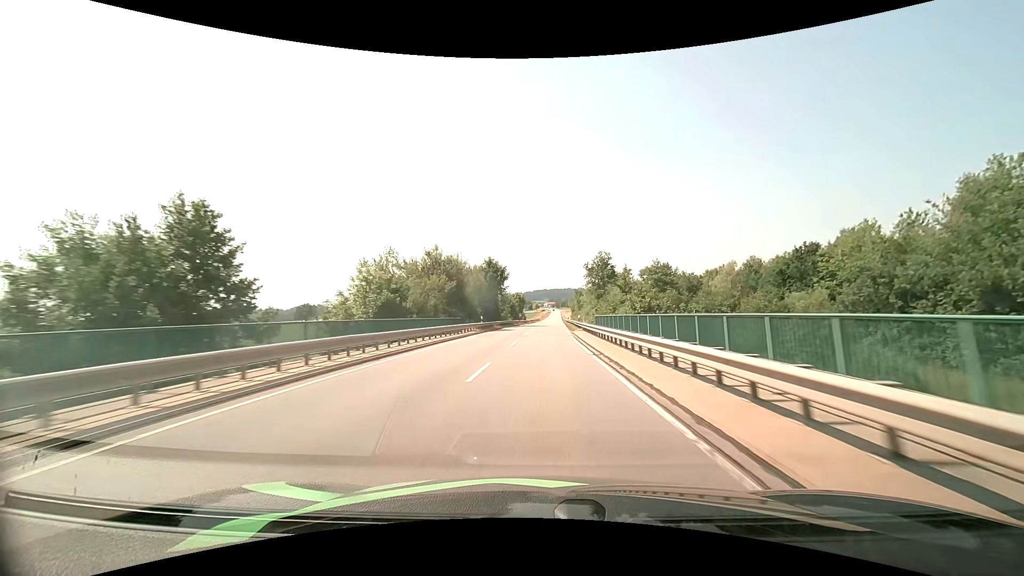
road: tertiary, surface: asphalt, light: Day
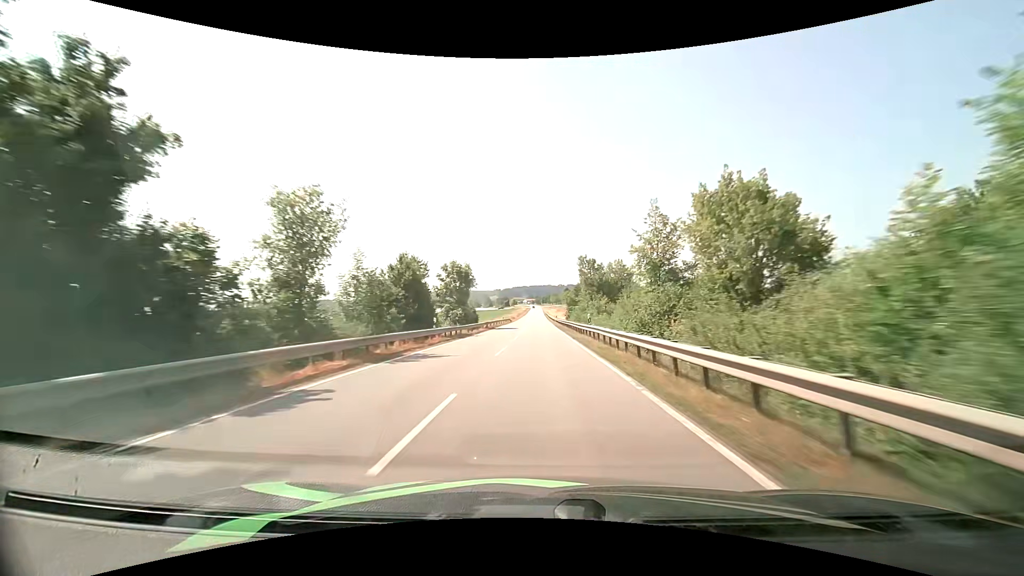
(+1.7, +66.2) m; +3°
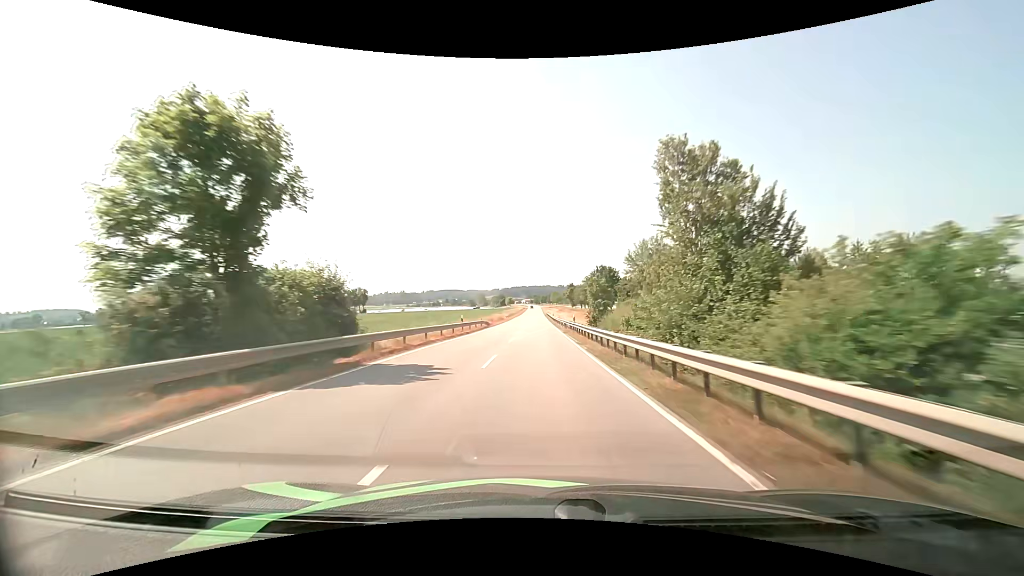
(-0.1, +40.5) m; 0°
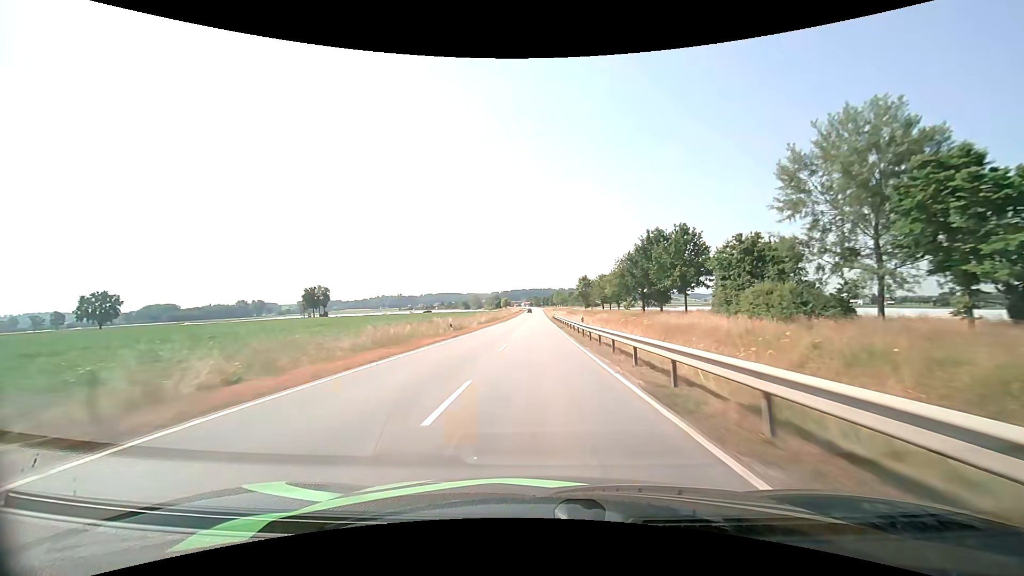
(0.0, +55.1) m; 0°
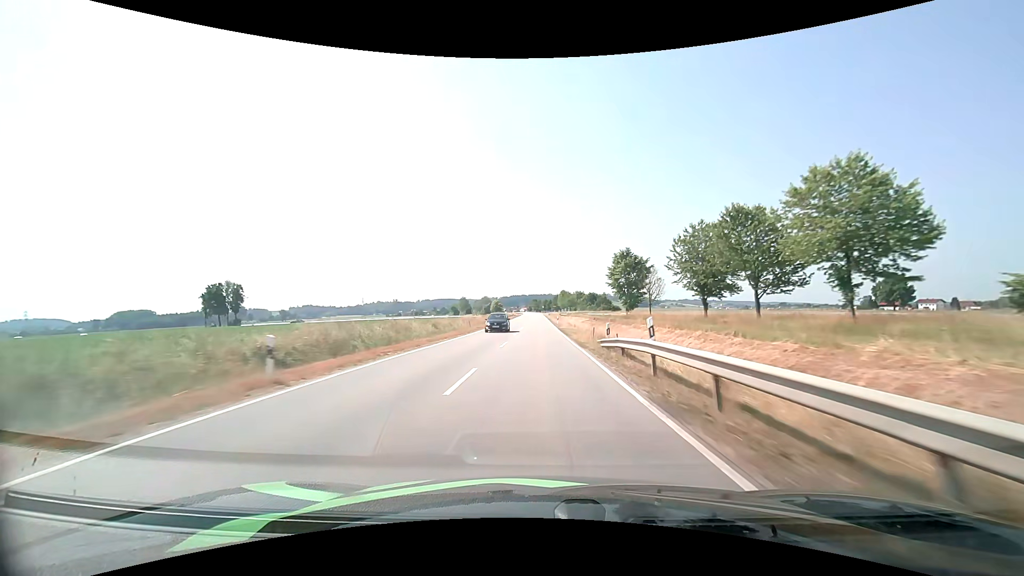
(+0.2, +70.9) m; 0°
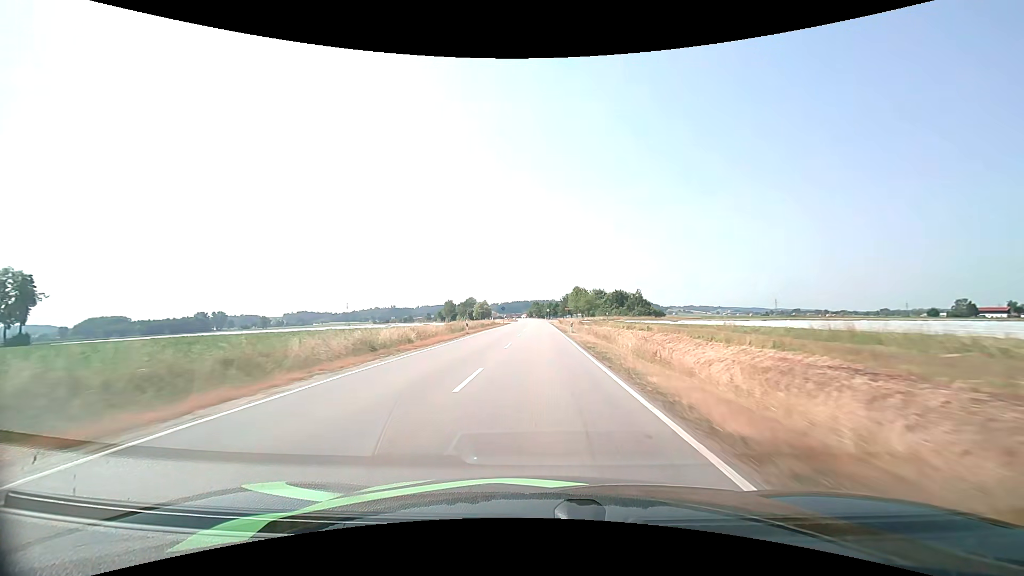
(0.0, +72.3) m; 0°
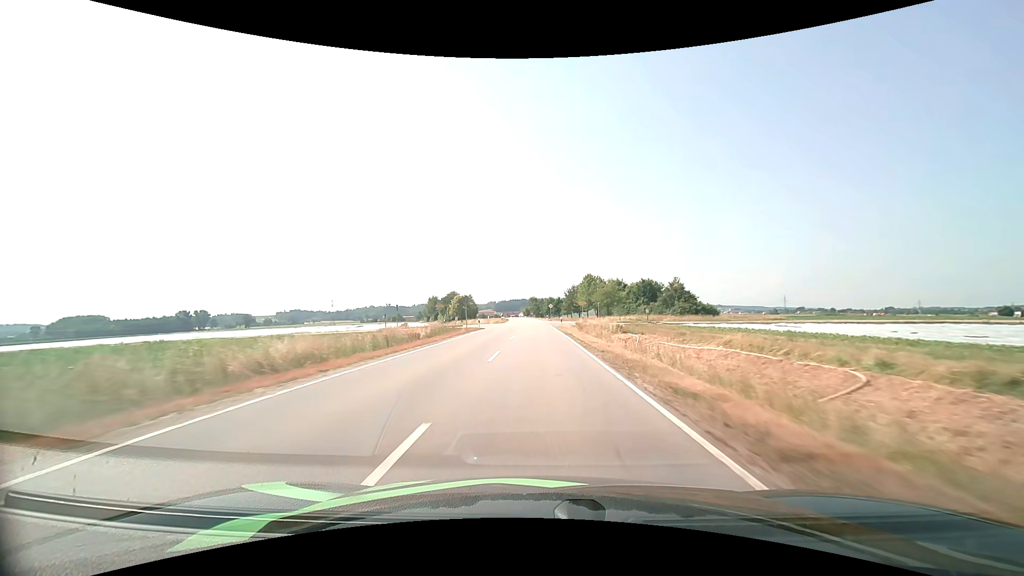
(+0.1, +43.4) m; 0°
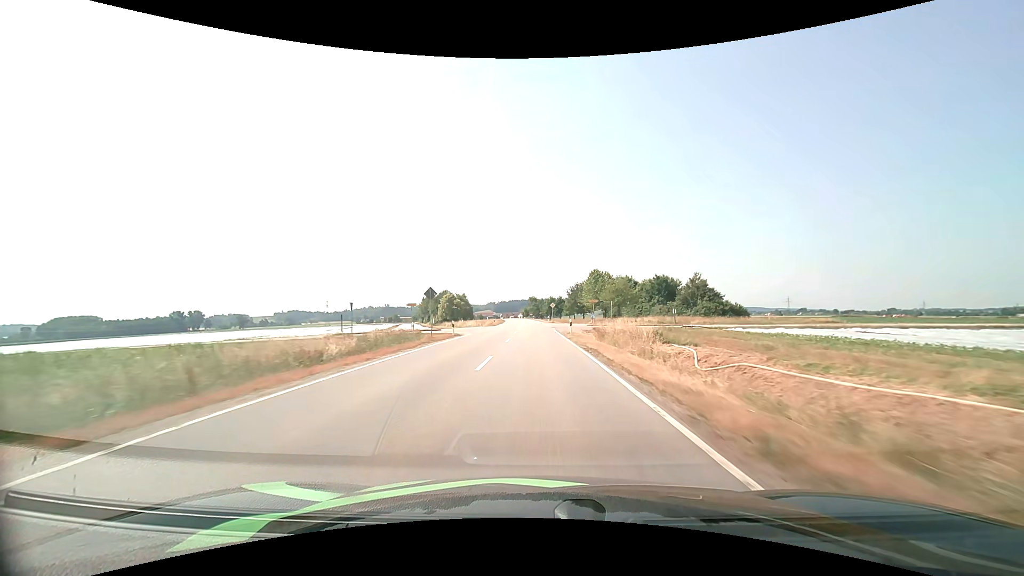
(0.0, +14.4) m; 0°
(0, +10) (0, +20) (0, +30) (0, +40) (0, +50) (0, +60) (-1, +70) (-1, +80) (-1, +90) (-2, +100) m
